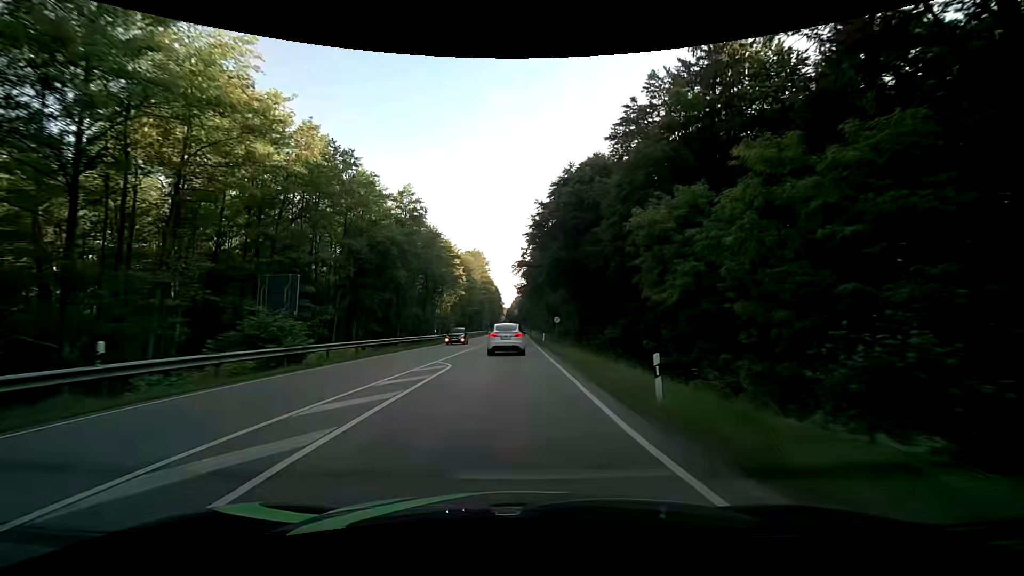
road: secondary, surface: asphalt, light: Day
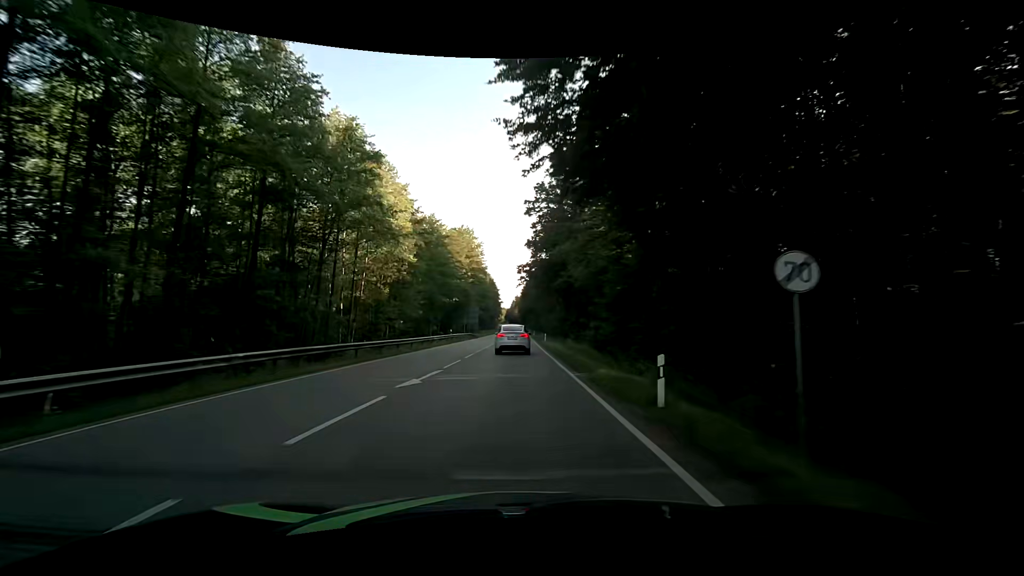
(+0.1, +42.9) m; +1°
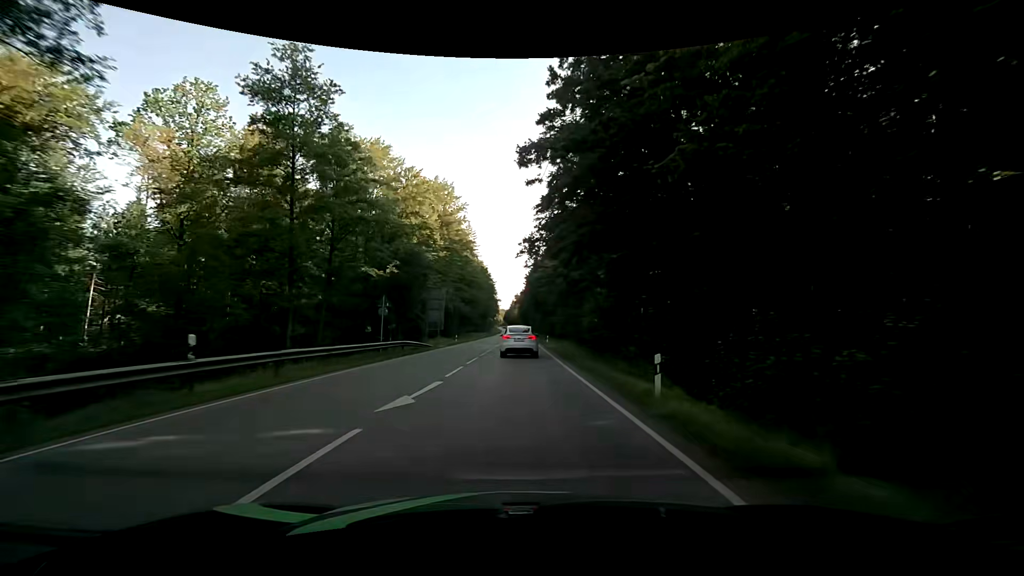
(-0.5, +45.4) m; -1°
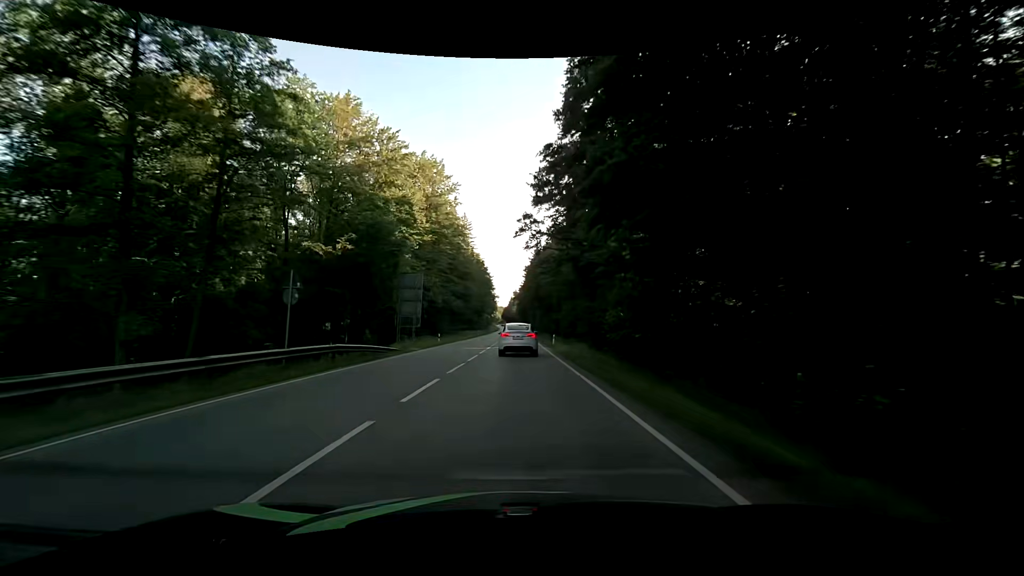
(0.0, +11.7) m; 0°
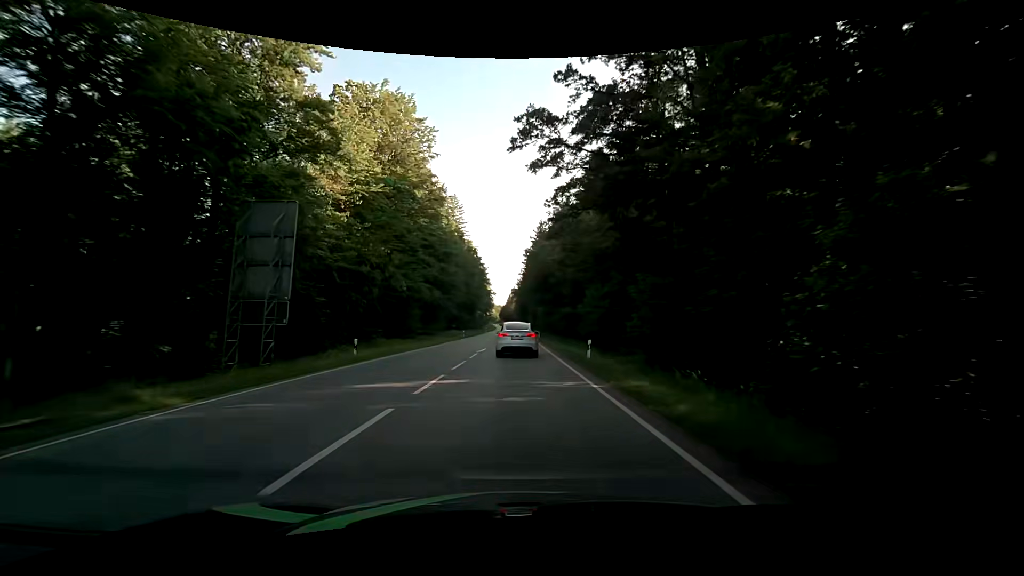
(+0.1, +22.9) m; 0°
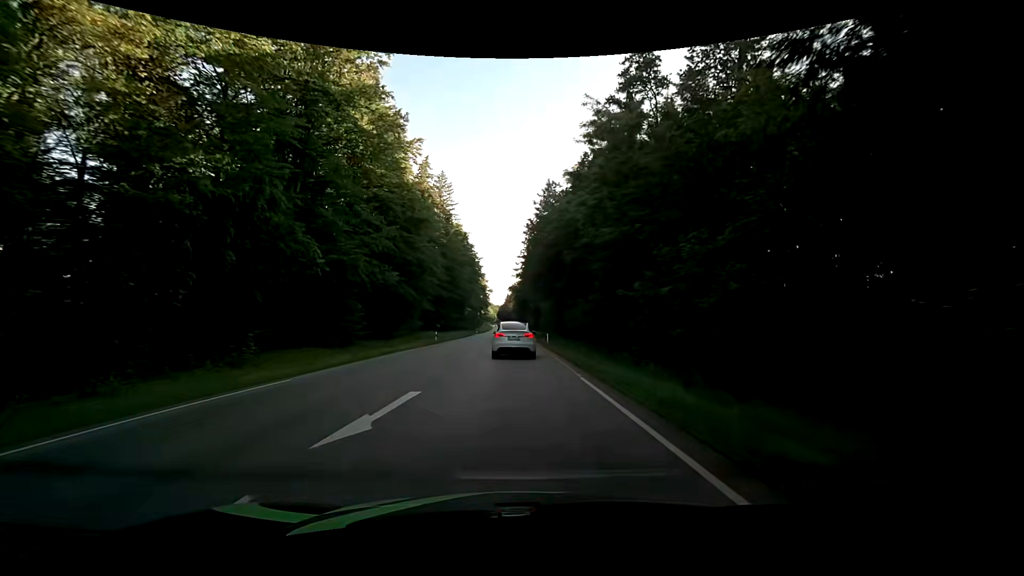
(+0.1, +22.1) m; 0°
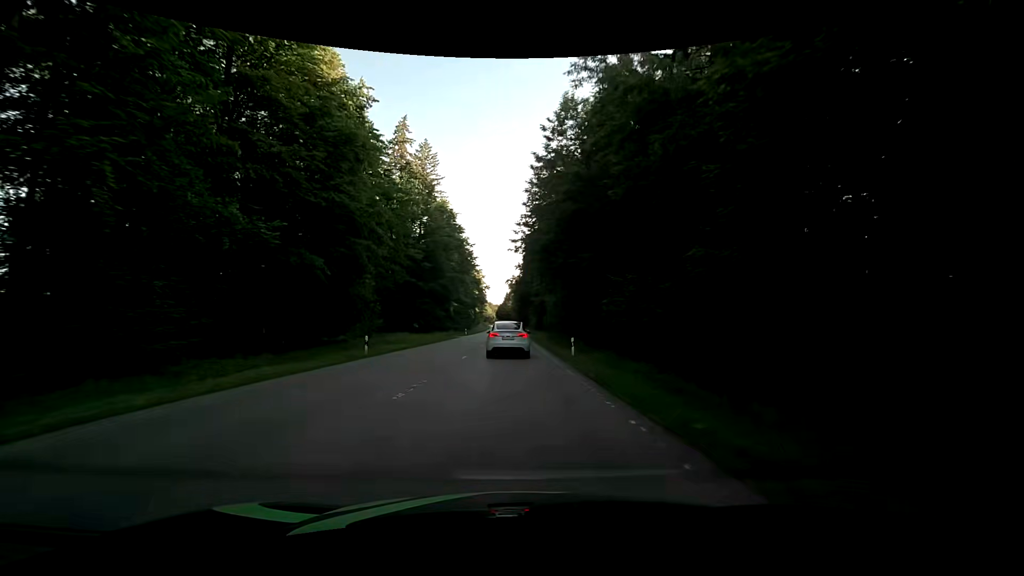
(+0.2, +21.3) m; +1°
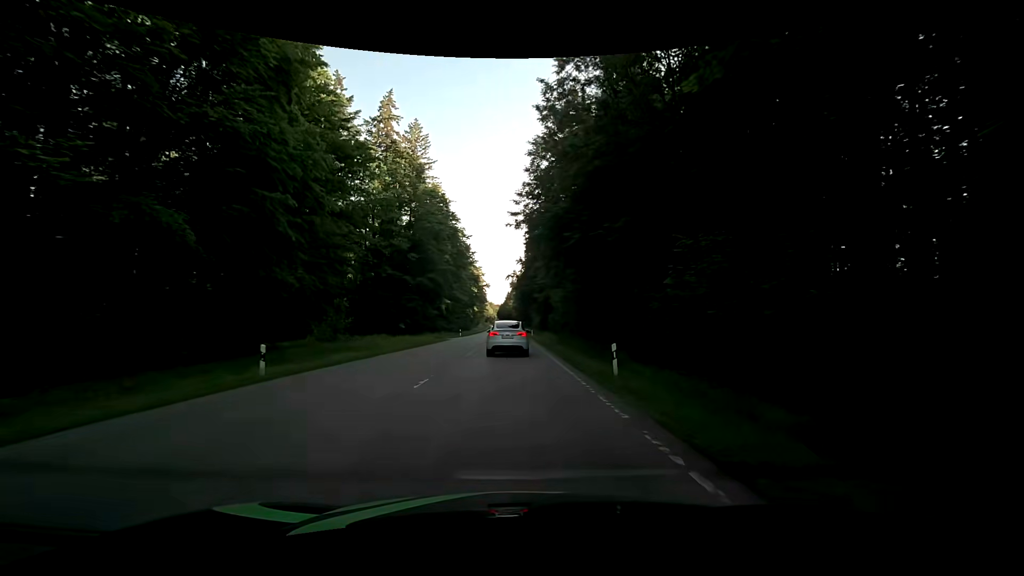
(-0.1, +10.4) m; -1°
(0, +10) (0, +20) (0, +30) (0, +40) (0, +50) (0, +60) (0, +70) (0, +80) (0, +90) (-1, +100) m
